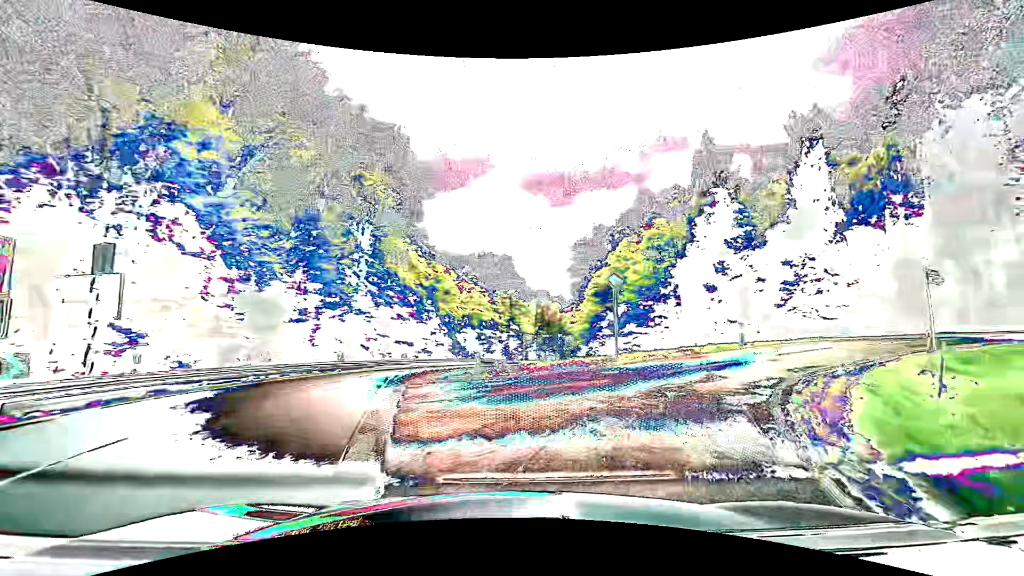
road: secondary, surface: asphalt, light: Day
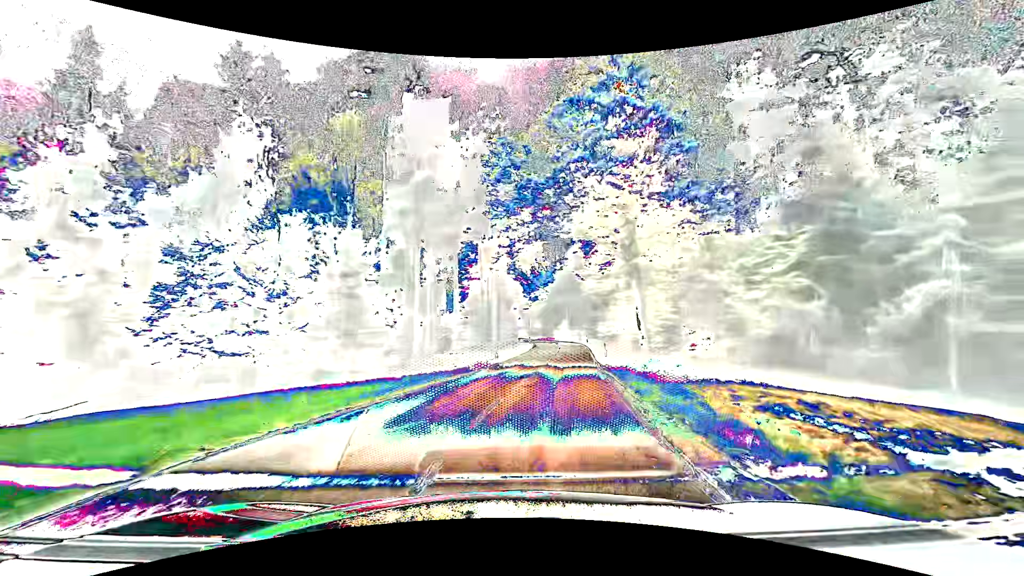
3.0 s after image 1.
(+13.0, +20.7) m; +60°
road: tertiary
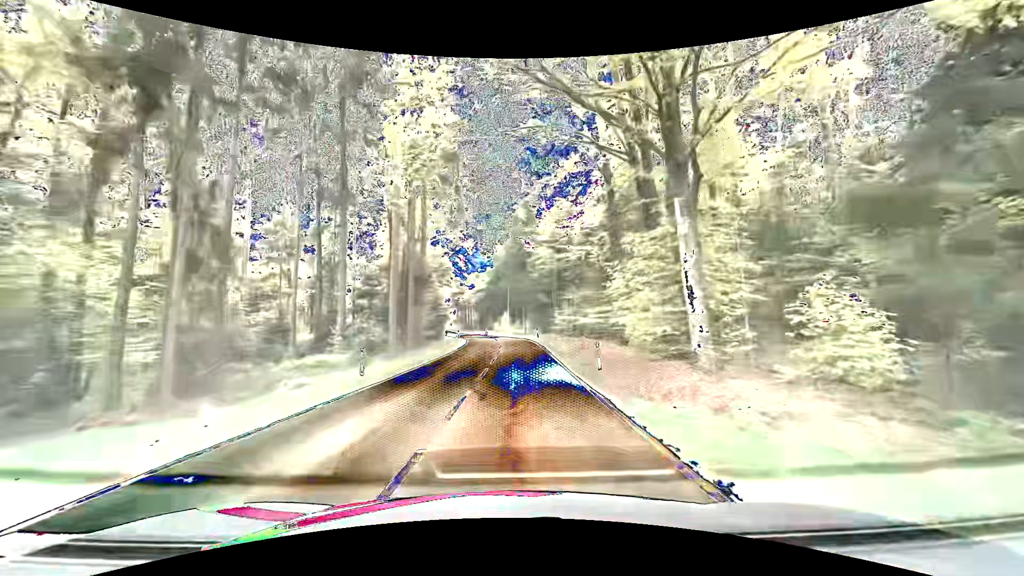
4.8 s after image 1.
(+1.6, +17.9) m; +7°
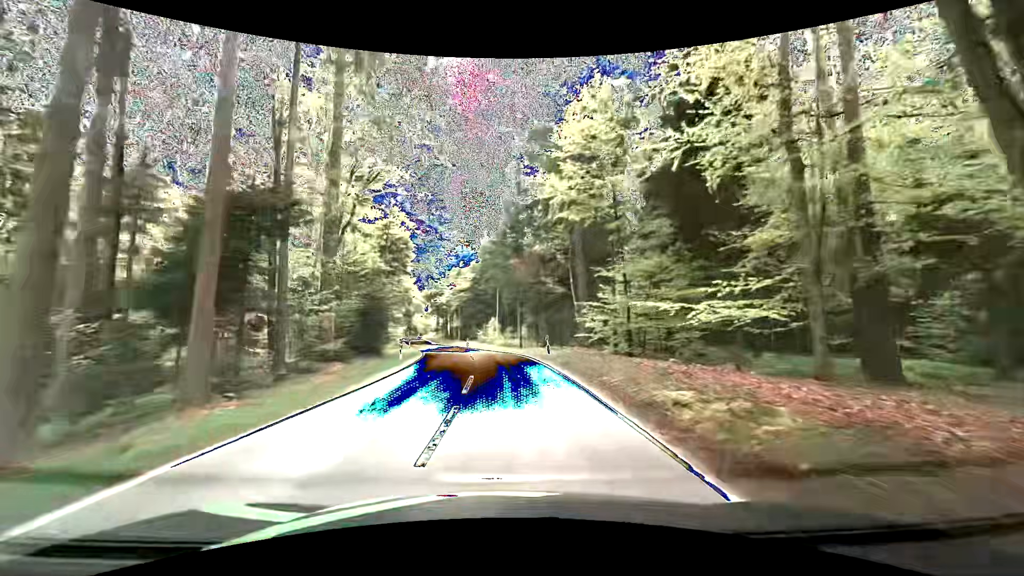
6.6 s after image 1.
(+0.2, +21.0) m; +1°
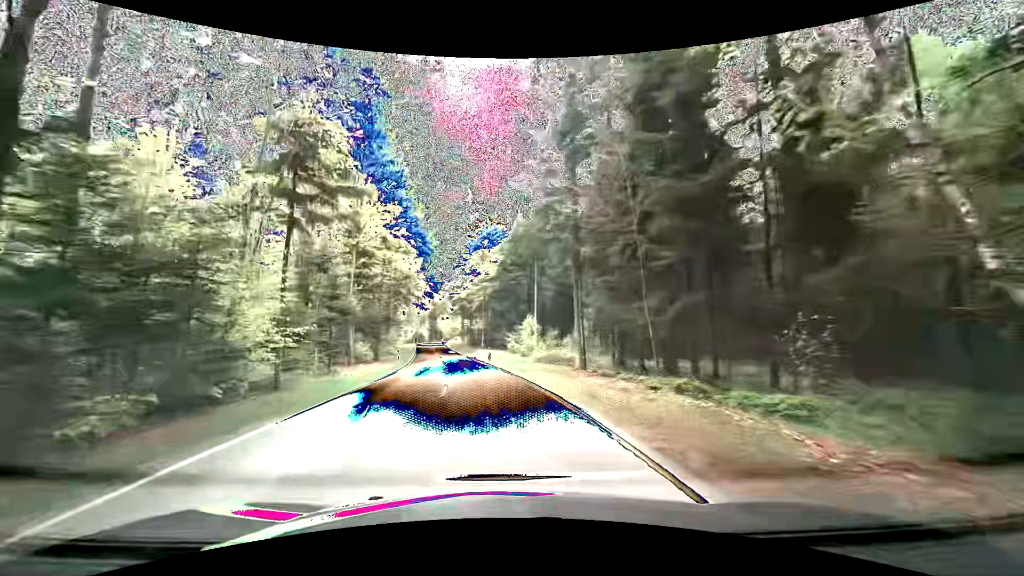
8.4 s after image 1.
(-0.4, +23.1) m; -3°
(0, +10) (-1, +20) (-3, +30) (-5, +40) (-6, +50) (-8, +59) (-10, +69) (-12, +79) (-14, +89) (-16, +99) m
